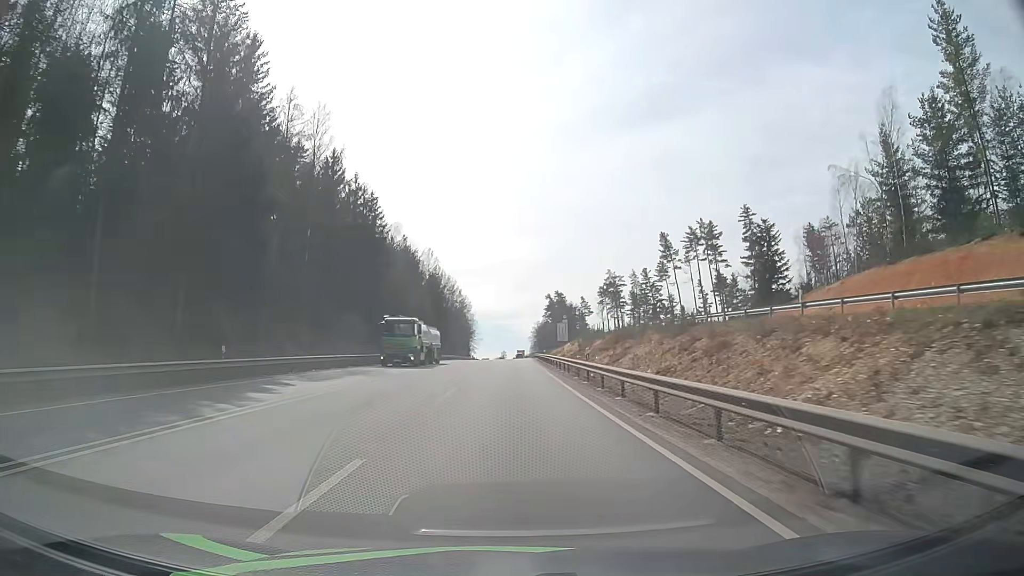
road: primary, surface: asphalt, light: Day
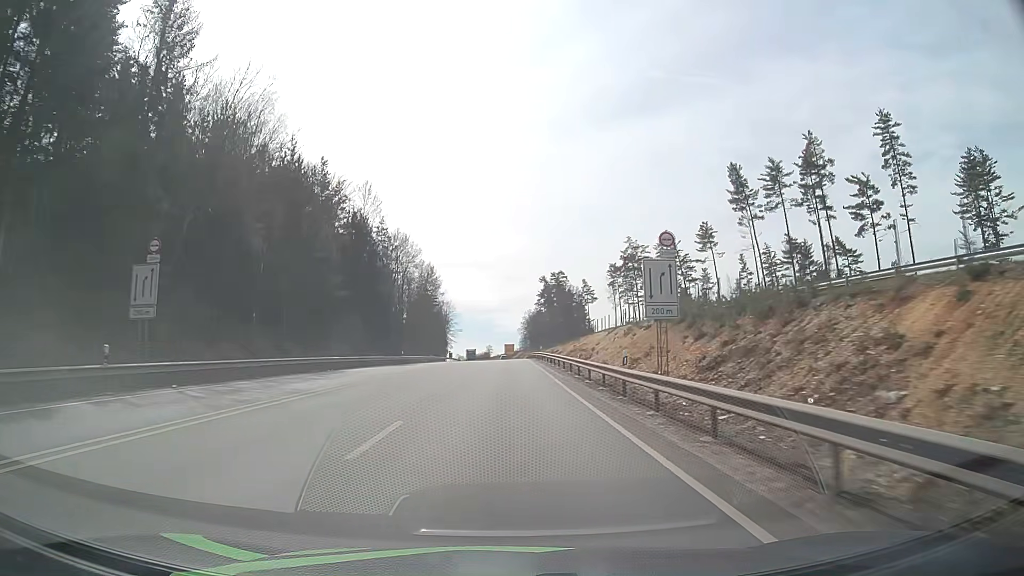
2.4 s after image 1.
(+0.8, +56.2) m; +1°
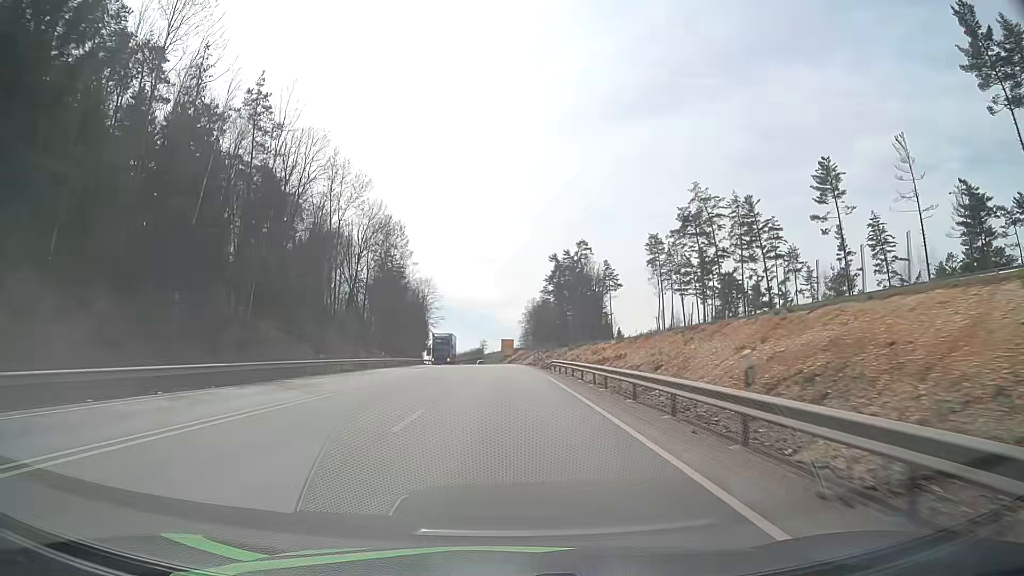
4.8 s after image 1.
(+0.1, +57.6) m; 0°
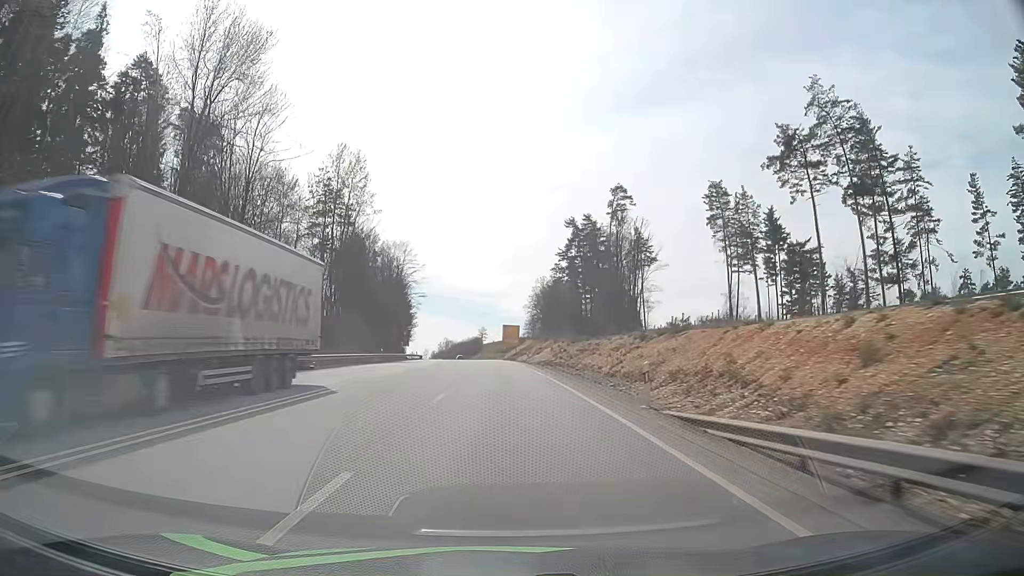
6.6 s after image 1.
(-0.1, +43.8) m; 0°
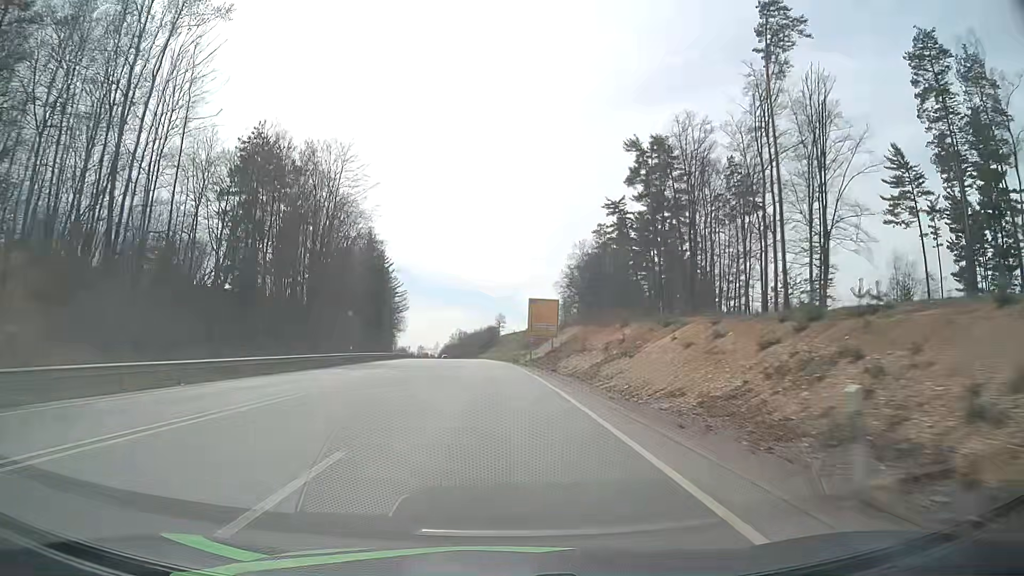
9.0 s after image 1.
(-0.6, +58.9) m; -2°
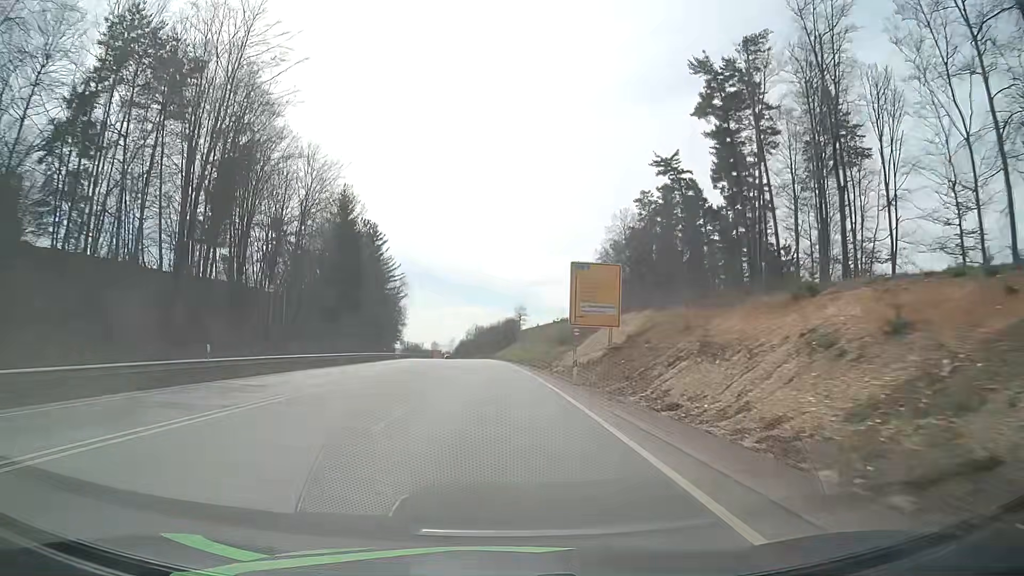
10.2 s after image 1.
(-0.4, +29.7) m; -2°
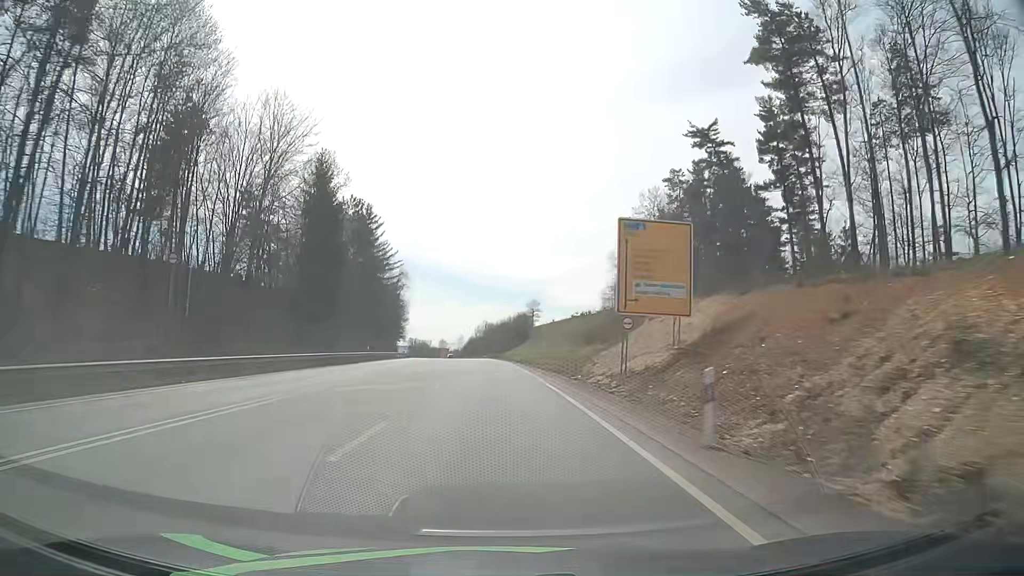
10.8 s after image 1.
(-0.1, +14.9) m; -1°
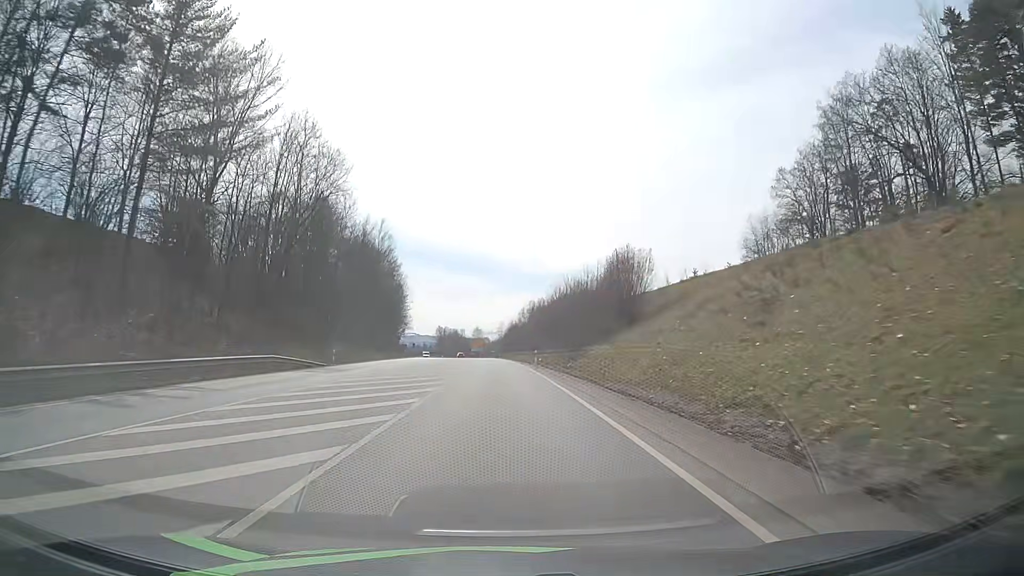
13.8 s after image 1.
(-2.4, +75.4) m; -4°
(0, +10) (0, +20) (0, +30) (0, +40) (-1, +50) (-1, +60) (-2, +70) (-2, +80) (-3, +90) (-4, +100) m
